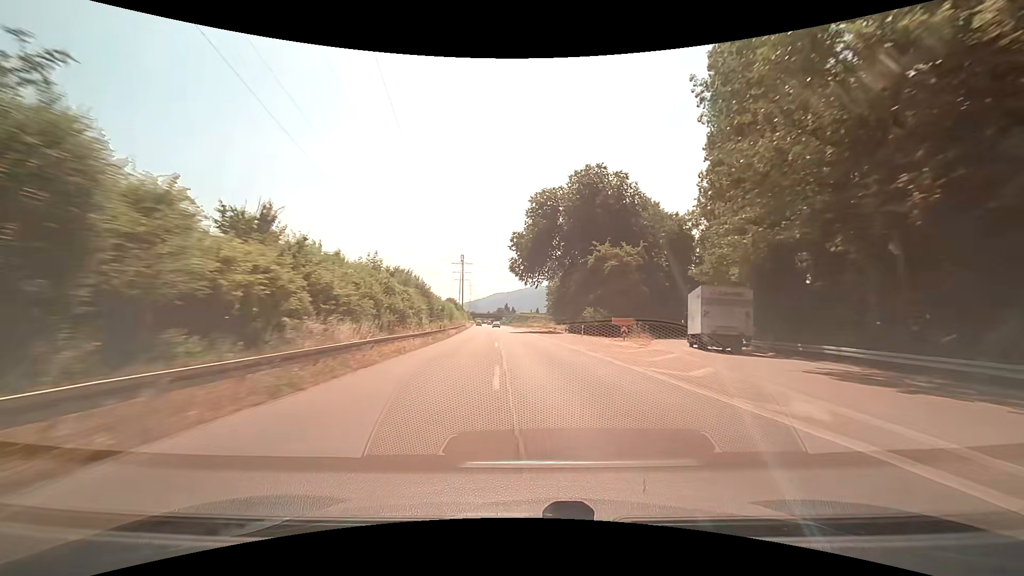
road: trunk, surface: asphalt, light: Day
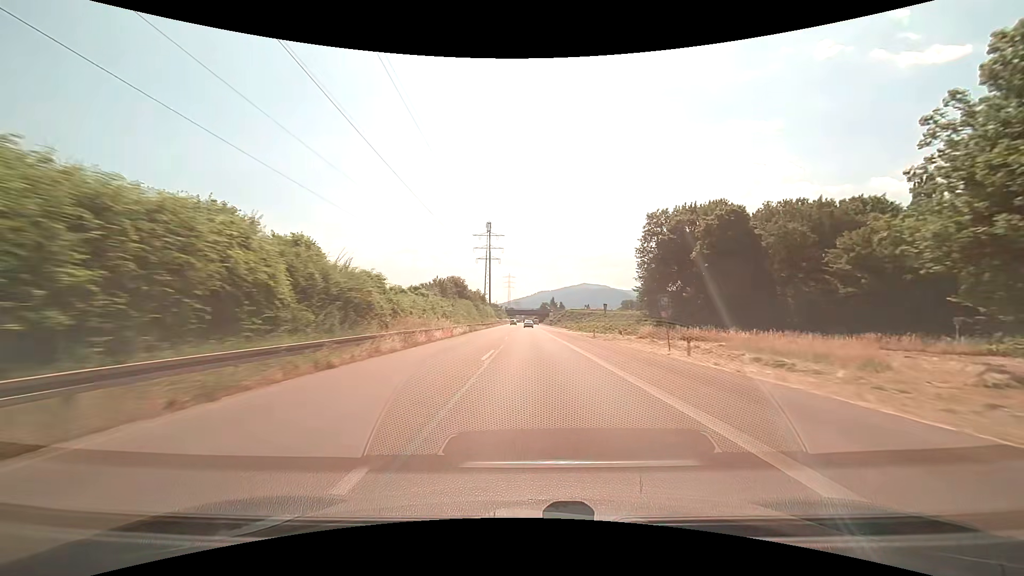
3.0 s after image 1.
(-4.8, +83.3) m; -5°
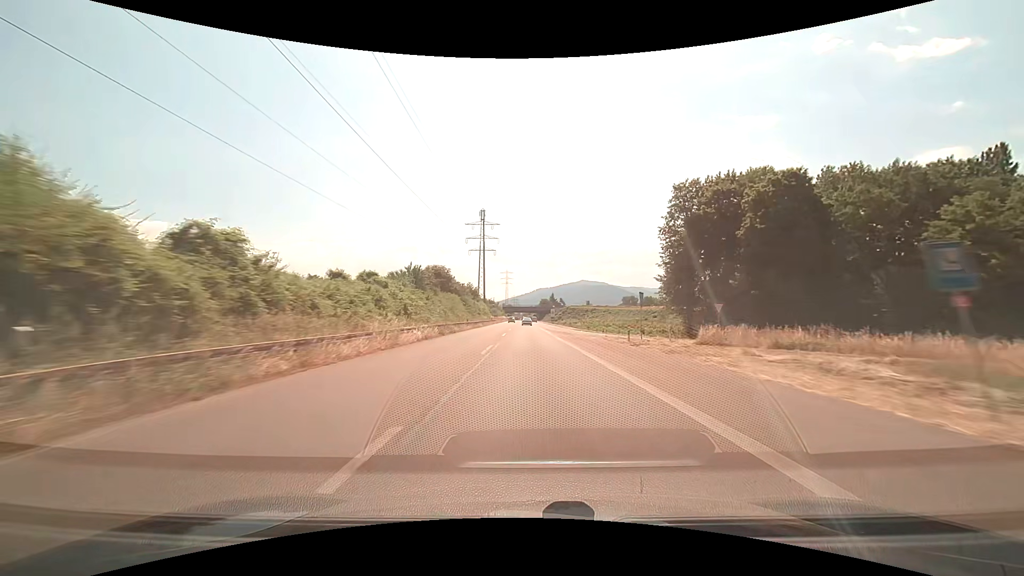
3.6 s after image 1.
(0.0, +16.6) m; 0°
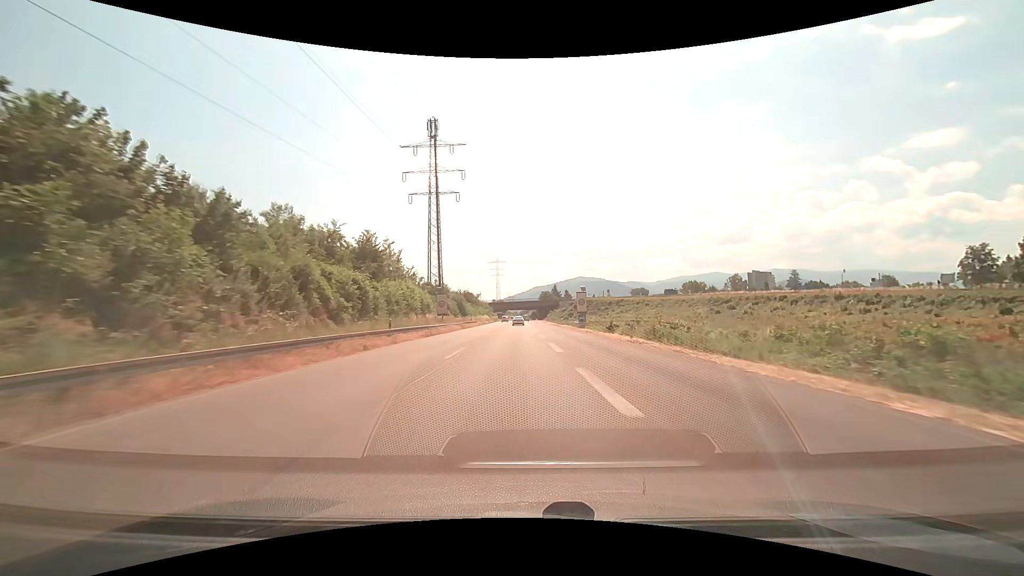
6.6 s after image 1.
(+0.2, +73.7) m; 0°
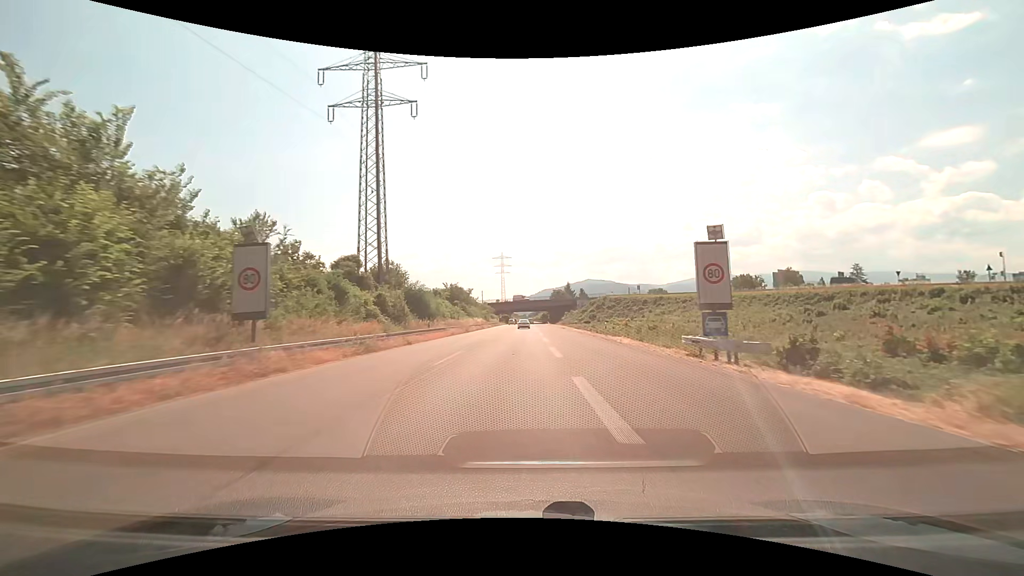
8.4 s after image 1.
(-0.2, +37.1) m; -1°
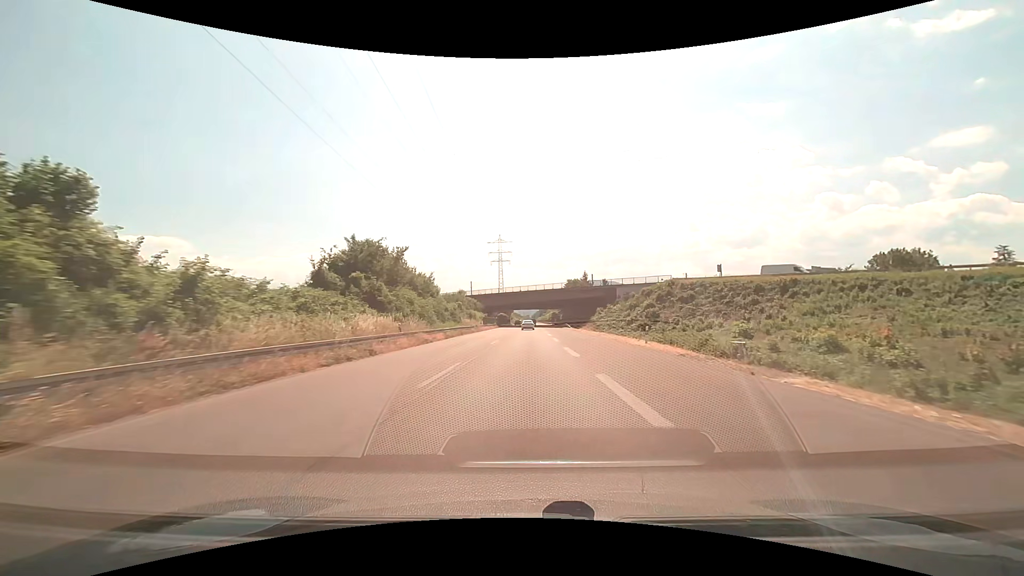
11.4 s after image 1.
(-0.9, +59.2) m; -1°
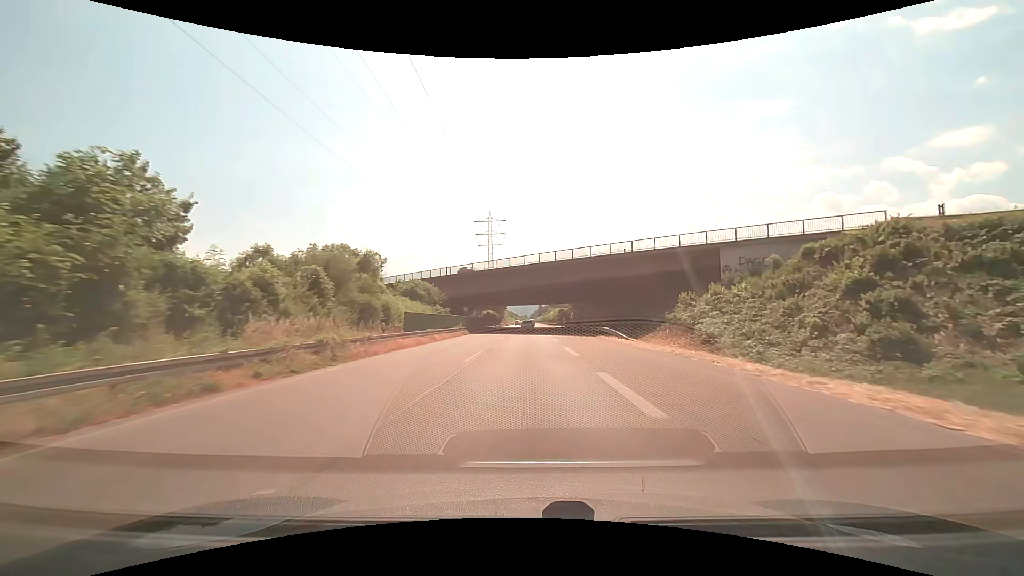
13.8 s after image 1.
(+0.2, +47.8) m; 0°
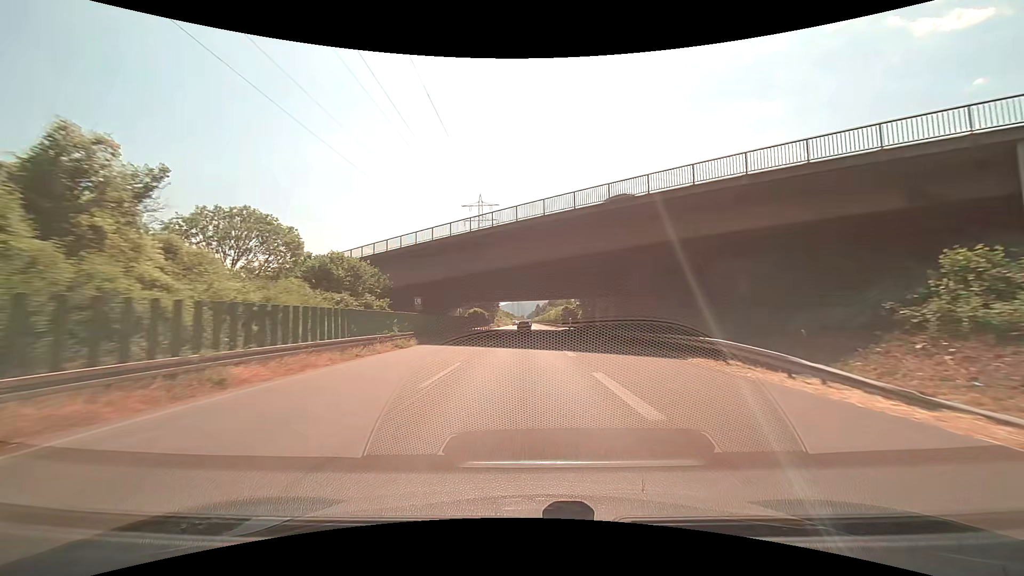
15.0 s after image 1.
(0.0, +24.1) m; 0°
(0, +10) (0, +20) (0, +30) (0, +40) (-1, +50) (-1, +60) (-1, +70) (-2, +80) (-2, +90) (-2, +100) m
